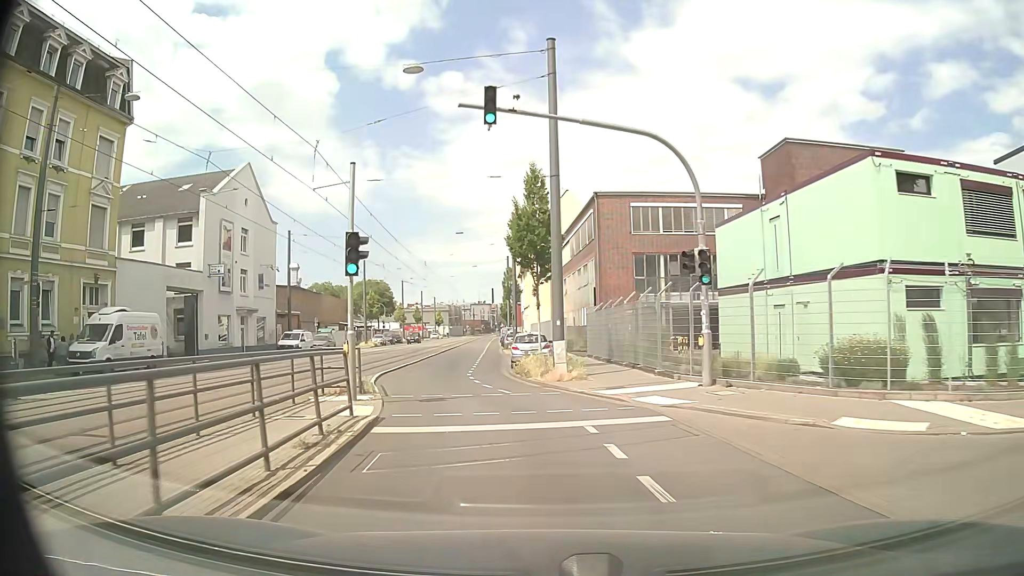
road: secondary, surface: asphalt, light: Day
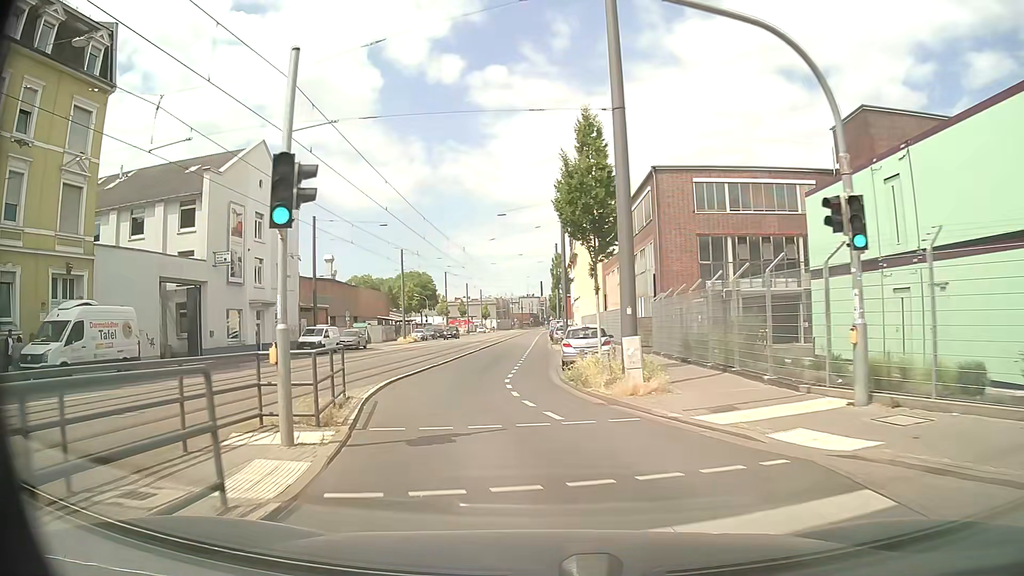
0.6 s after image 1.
(-0.2, +5.8) m; -4°
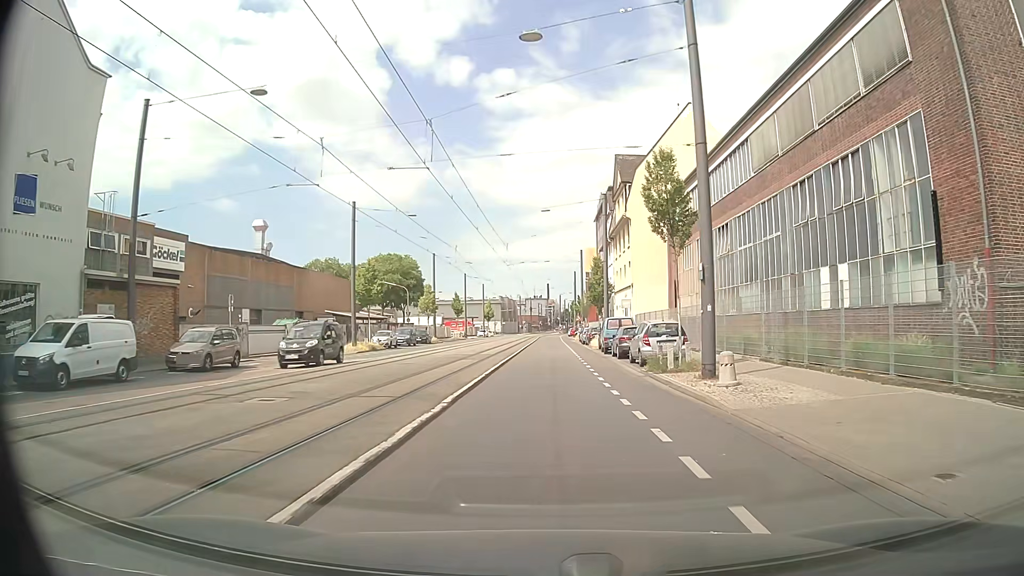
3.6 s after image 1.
(-2.7, +30.5) m; -1°
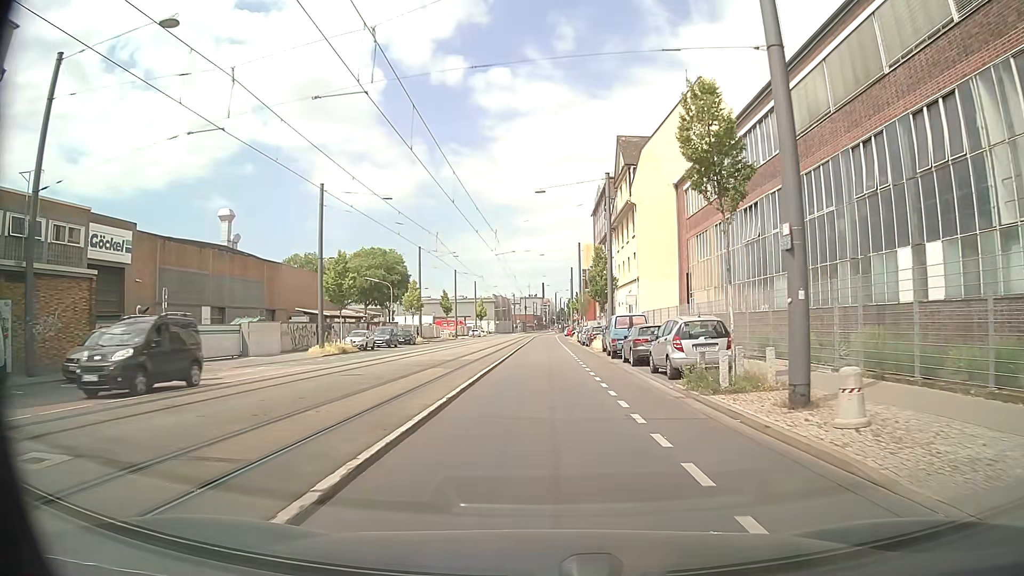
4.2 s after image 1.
(0.0, +6.3) m; 0°
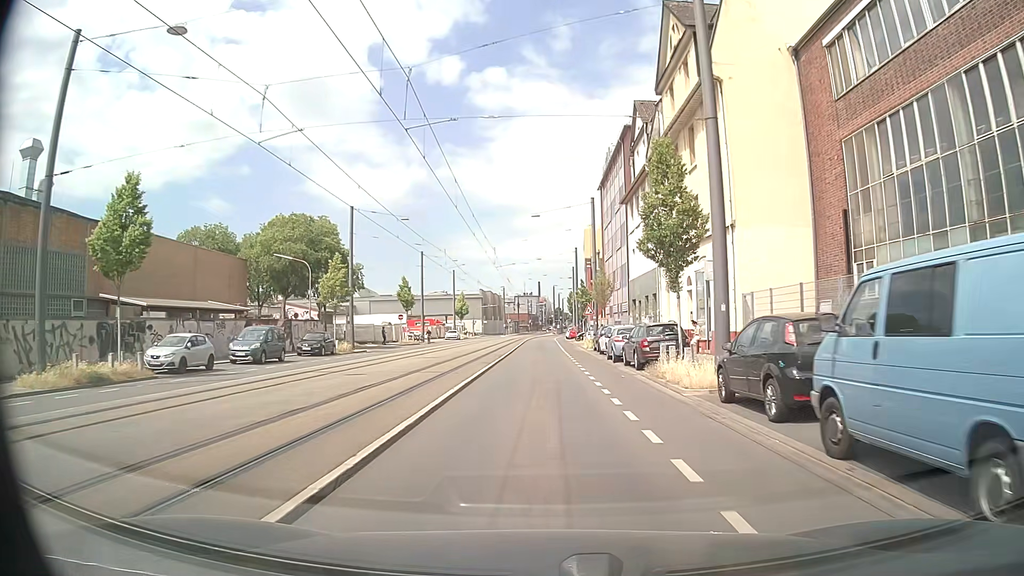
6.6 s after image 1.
(+0.1, +26.1) m; 0°
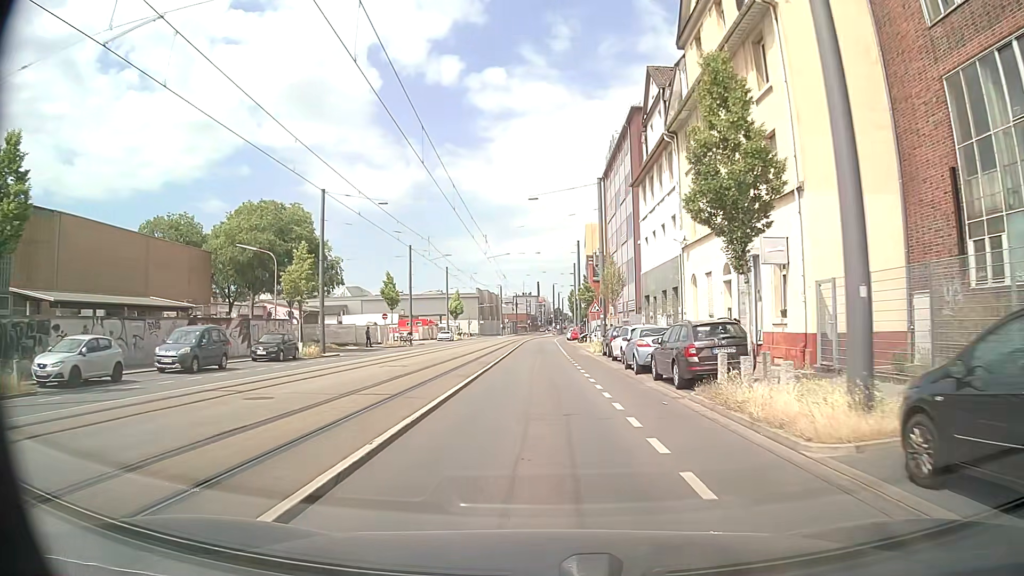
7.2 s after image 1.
(0.0, +6.7) m; 0°
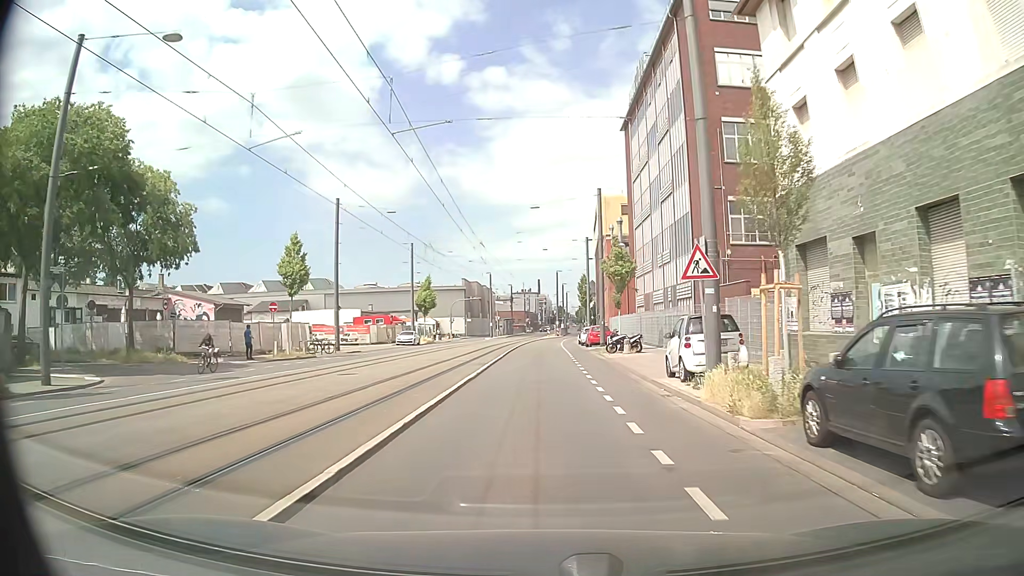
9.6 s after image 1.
(+0.2, +26.8) m; 0°
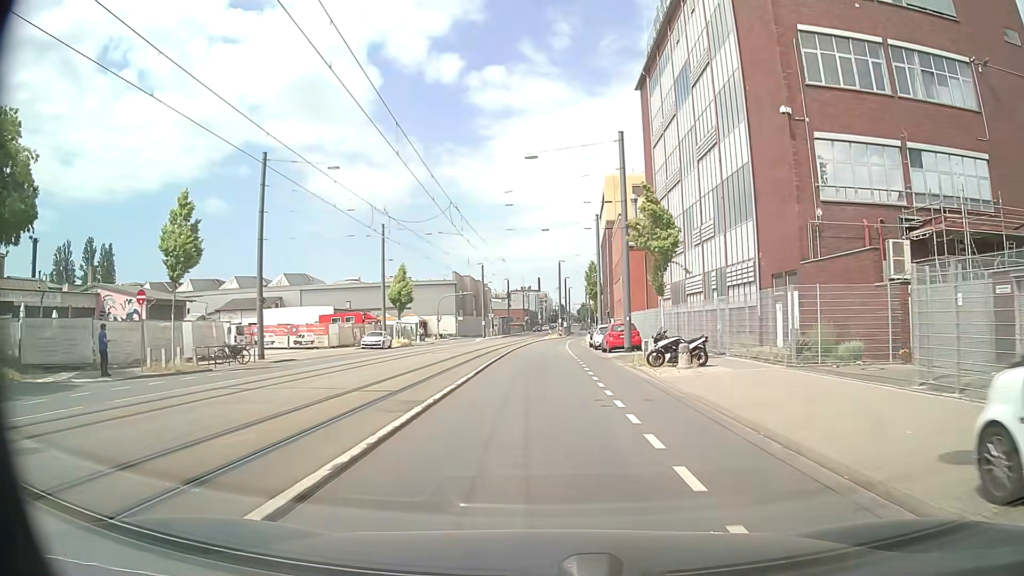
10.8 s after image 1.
(0.0, +13.3) m; 0°
(0, +10) (0, +20) (0, +30) (0, +40) (0, +50) (+1, +60) (+2, +70) (+3, +80) (+5, +90) (+5, +100) m
